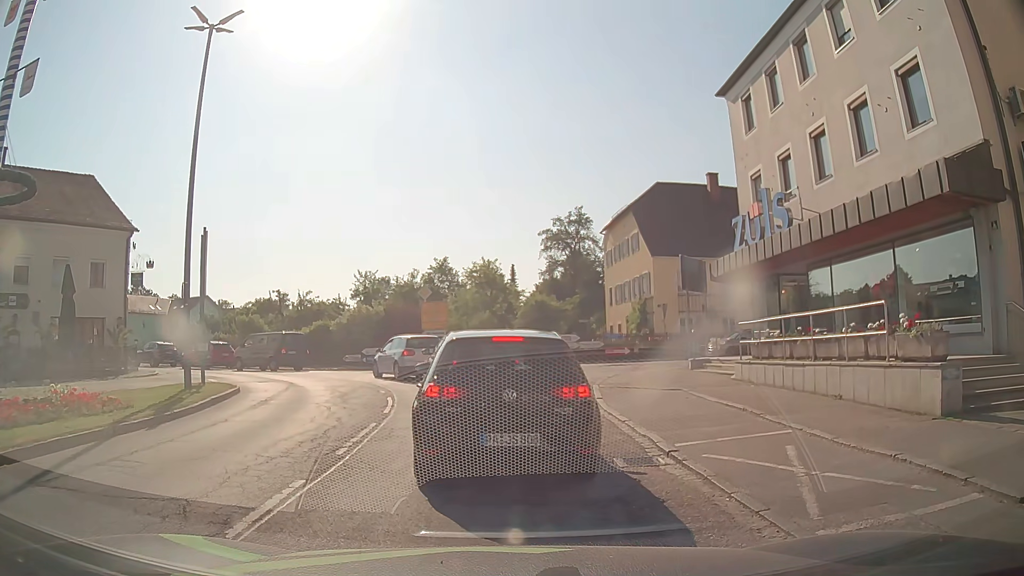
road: secondary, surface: asphalt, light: Day
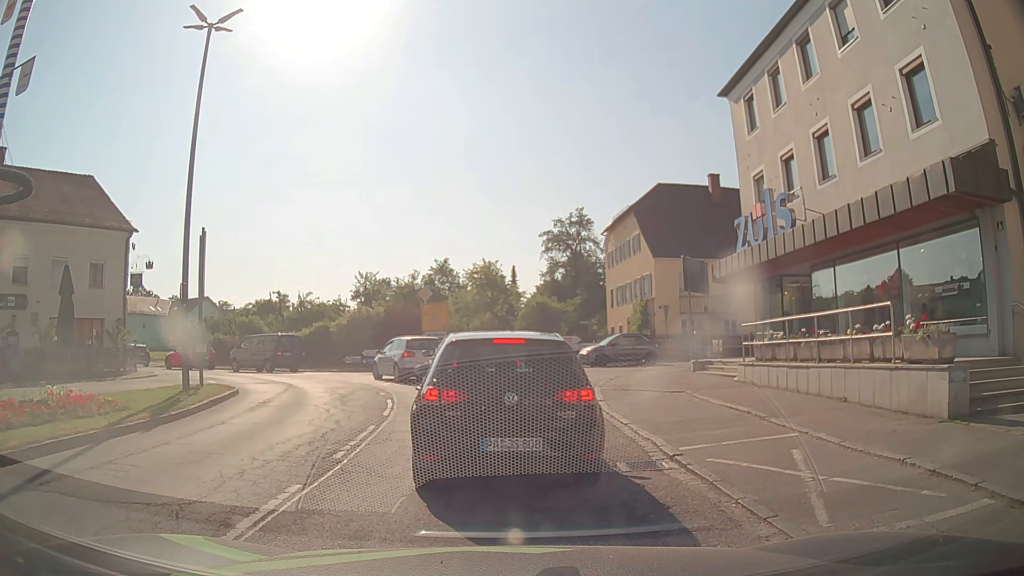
(0.0, +0.2) m; 0°
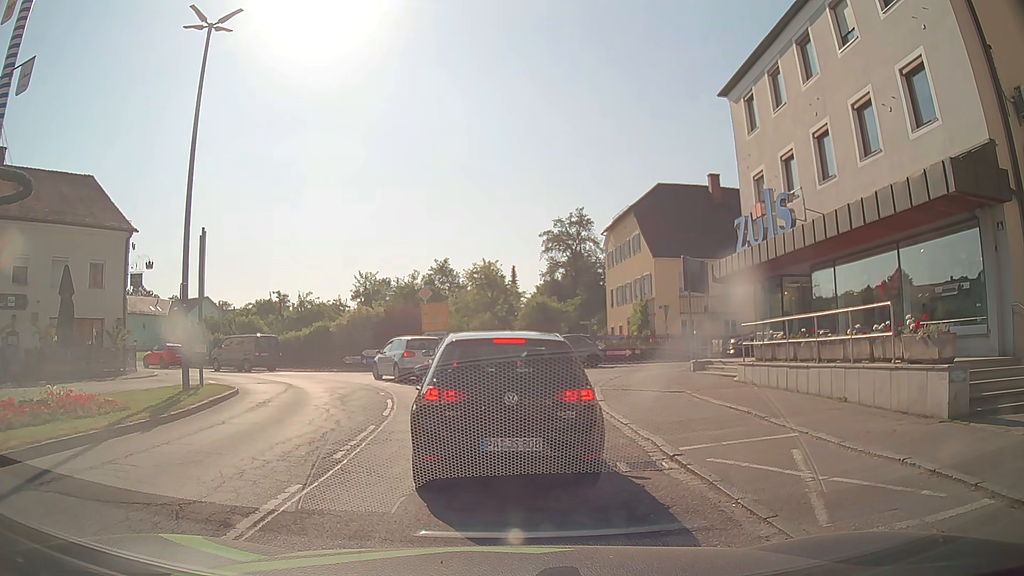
(0.0, 0.0) m; 0°
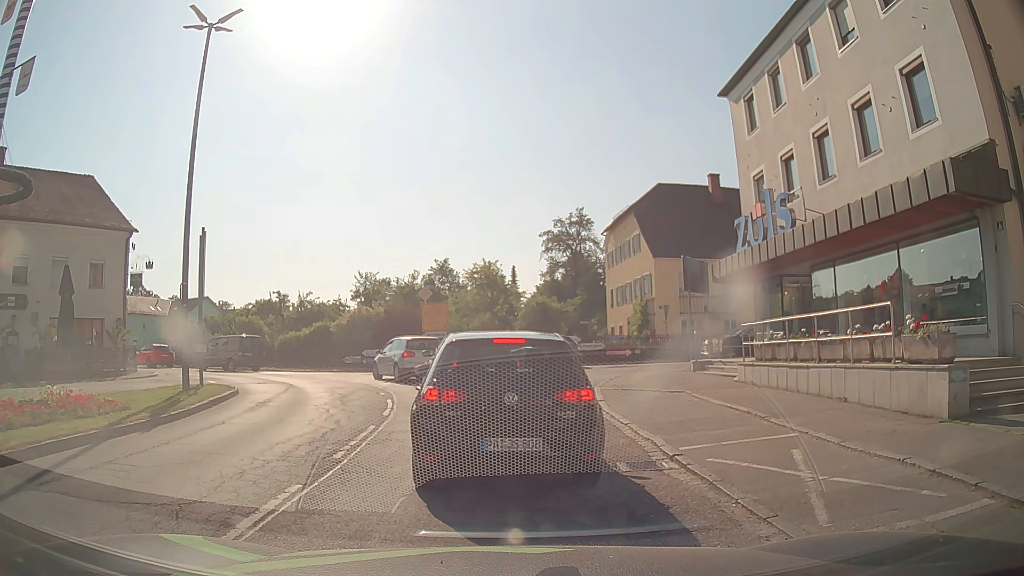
(0.0, 0.0) m; 0°
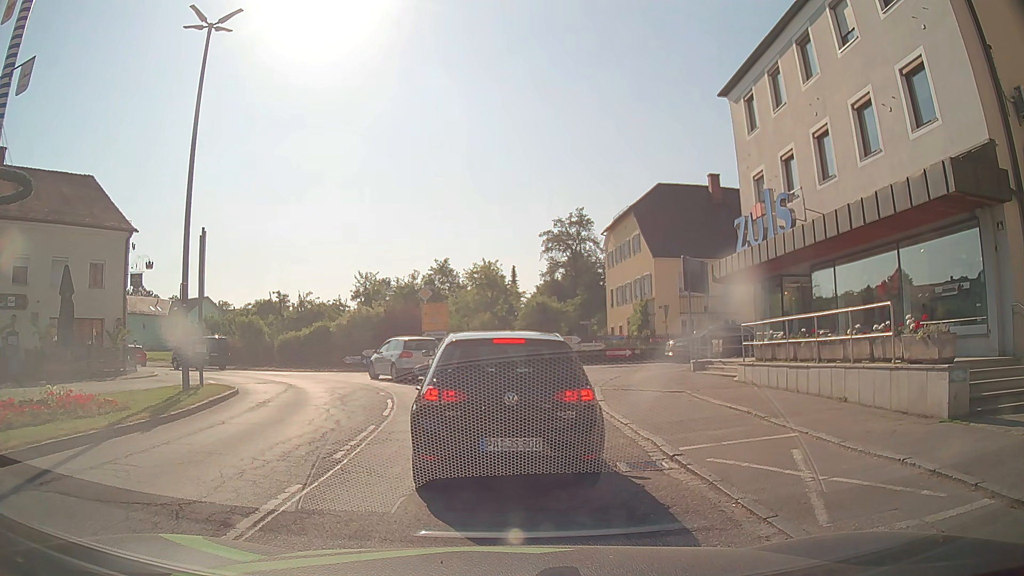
(0.0, 0.0) m; 0°
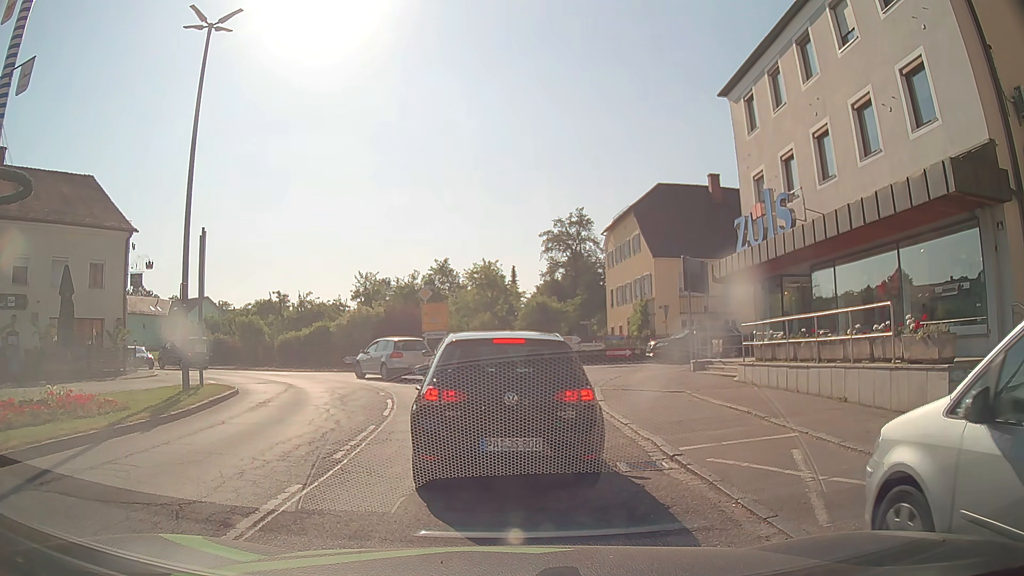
(0.0, 0.0) m; 0°
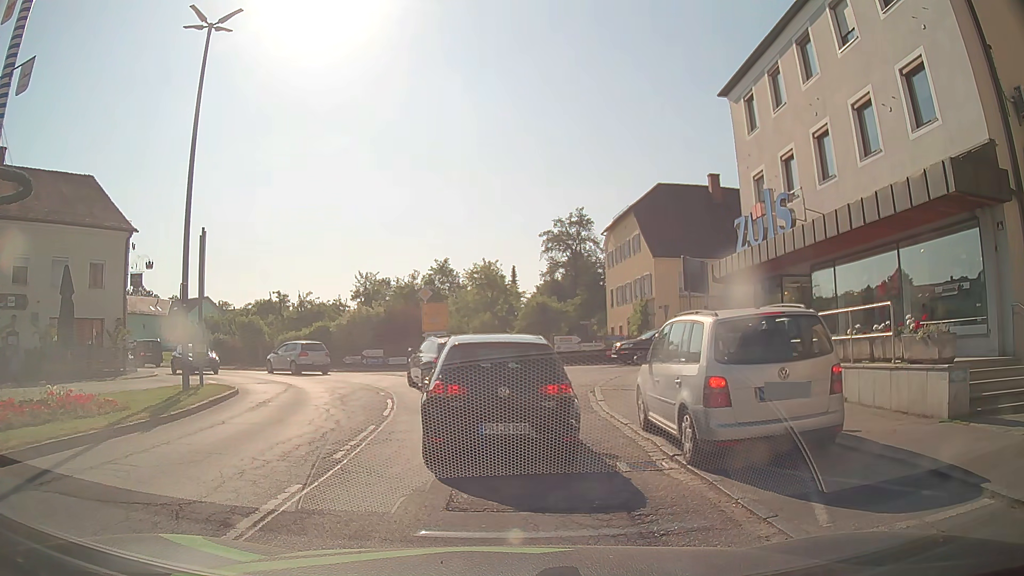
(0.0, 0.0) m; 0°
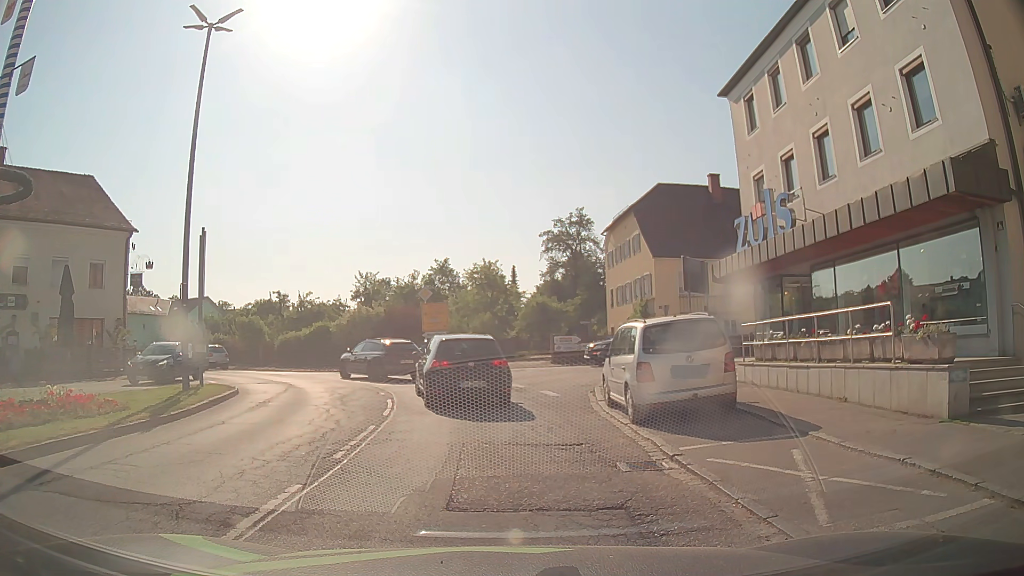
(0.0, 0.0) m; 0°
(0, +10) (-2, +20) (-7, +29) (-14, +36) (-22, +41) (-30, +47) (-38, +53) (-46, +59) (-54, +65) (-61, +72) m
